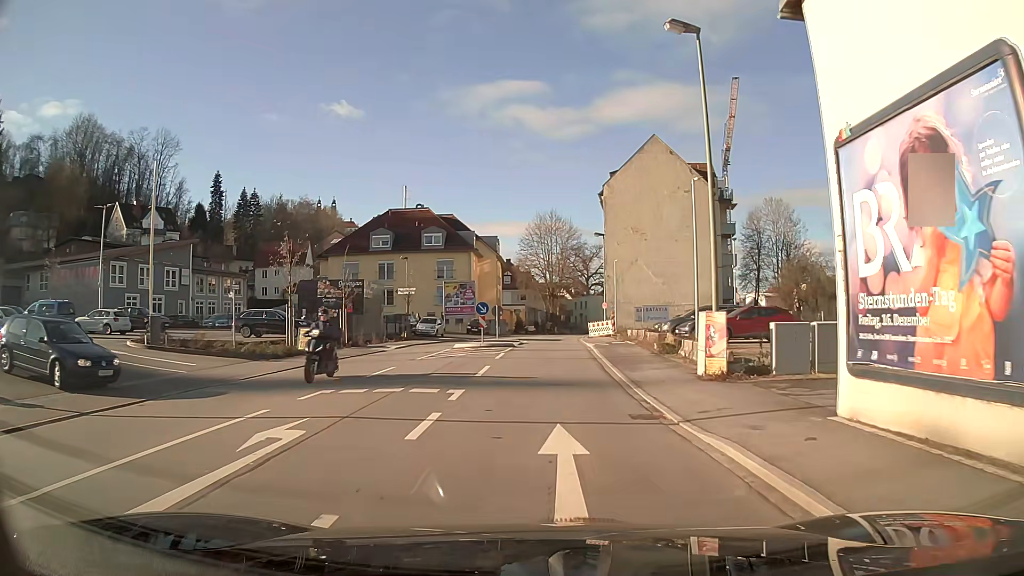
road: primary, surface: asphalt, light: Day
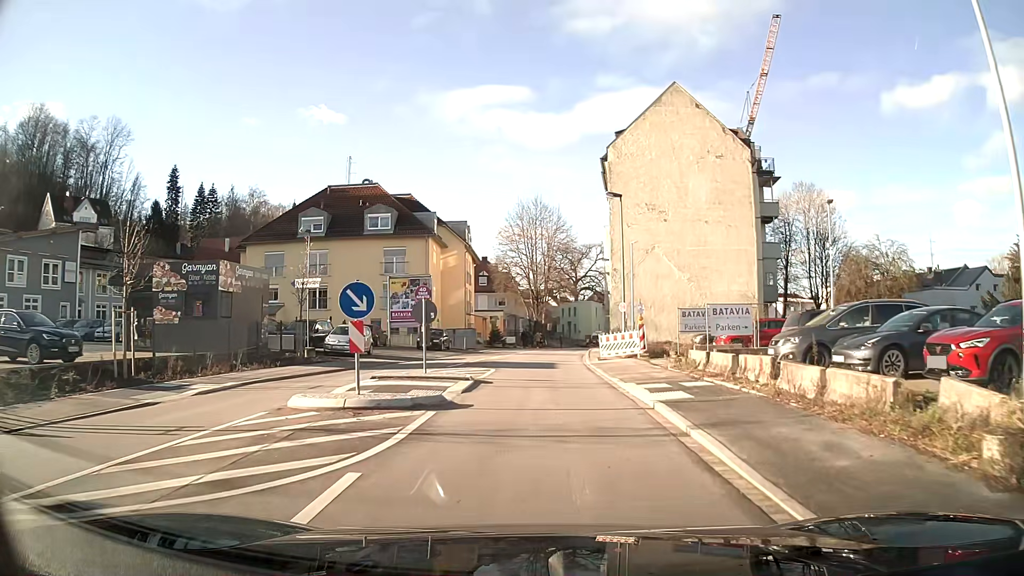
(+0.3, +18.7) m; +1°
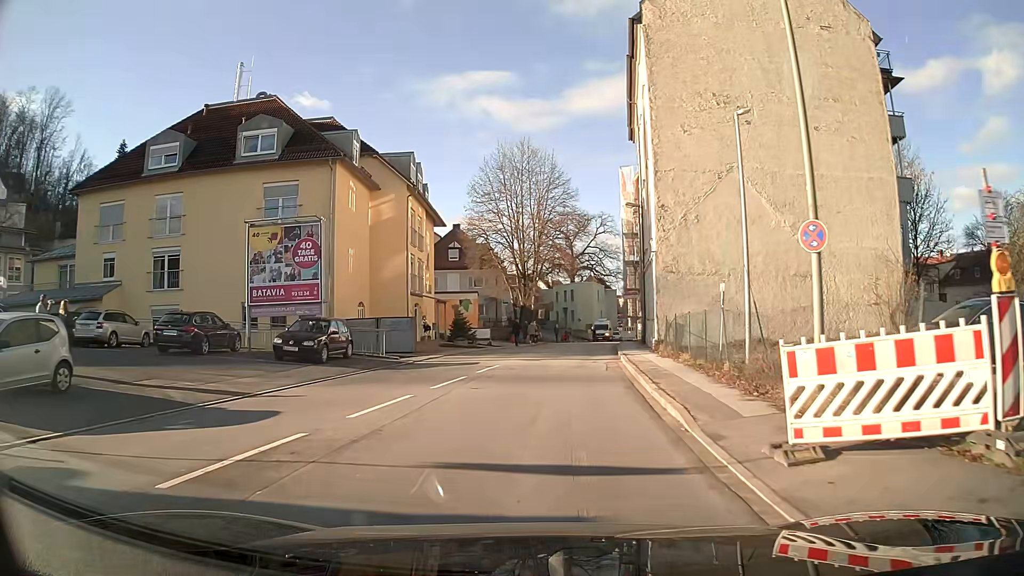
(+0.3, +23.2) m; +1°
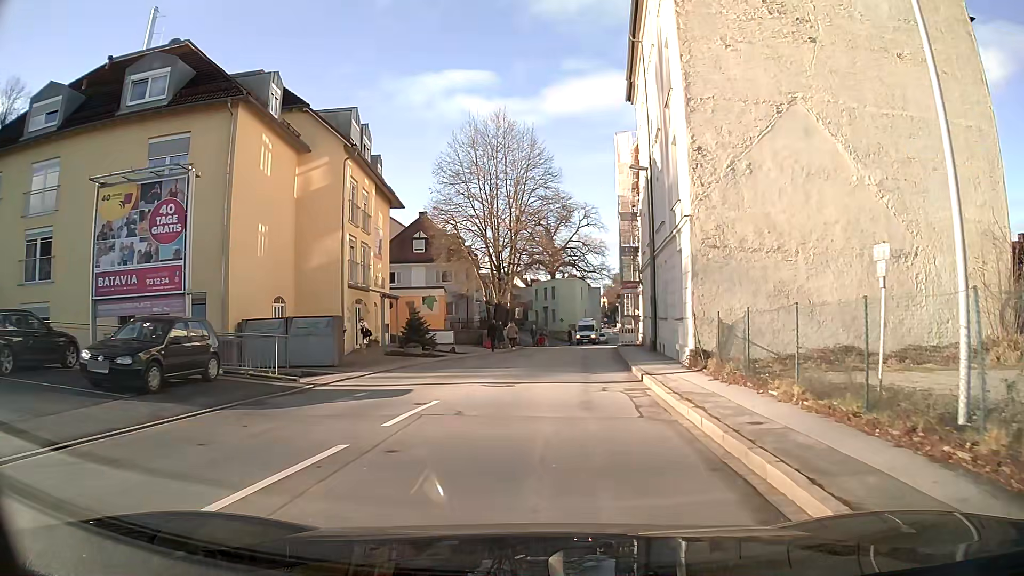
(+0.2, +9.4) m; +2°
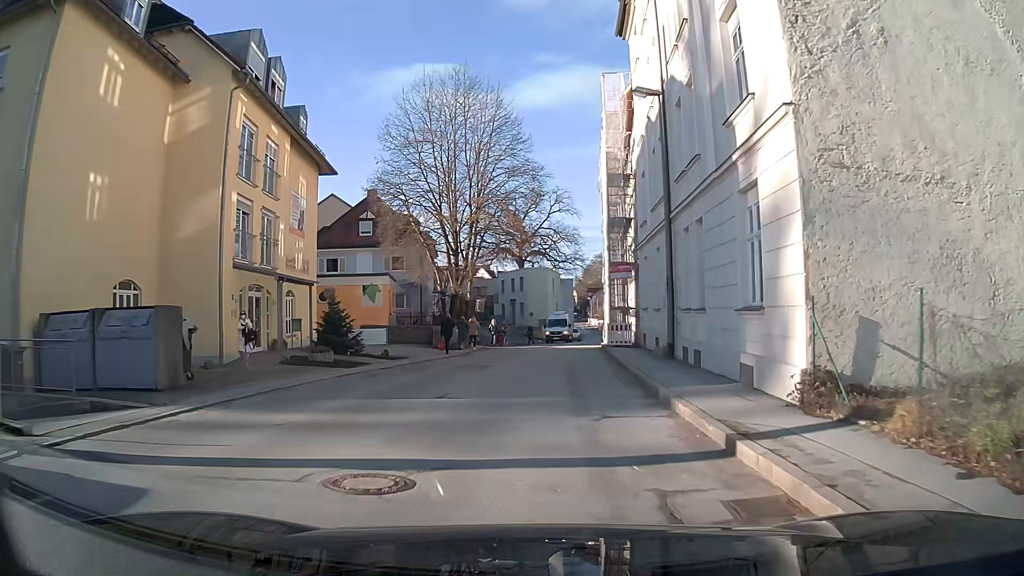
(+0.2, +9.4) m; +2°
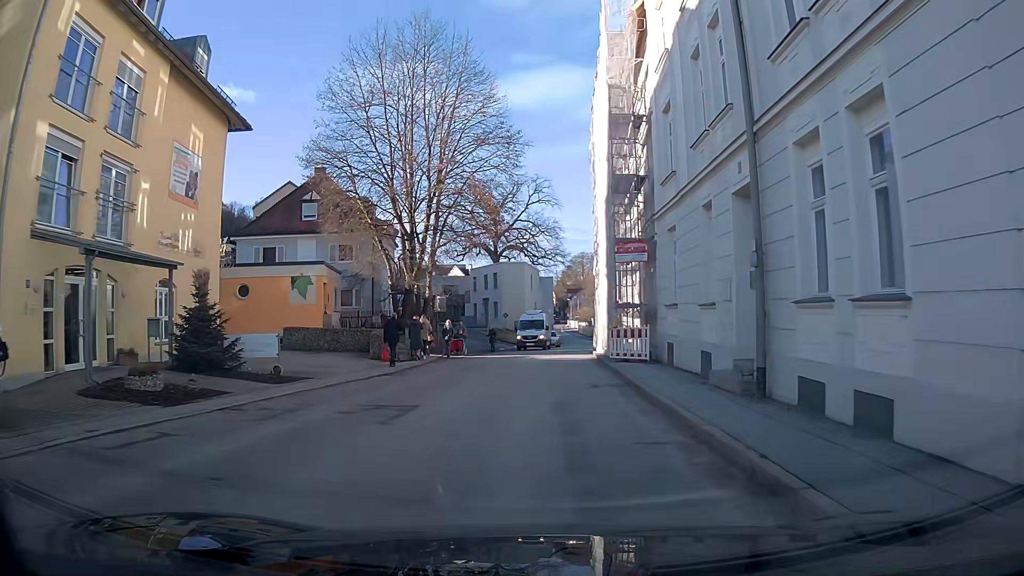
(+0.1, +9.4) m; 0°
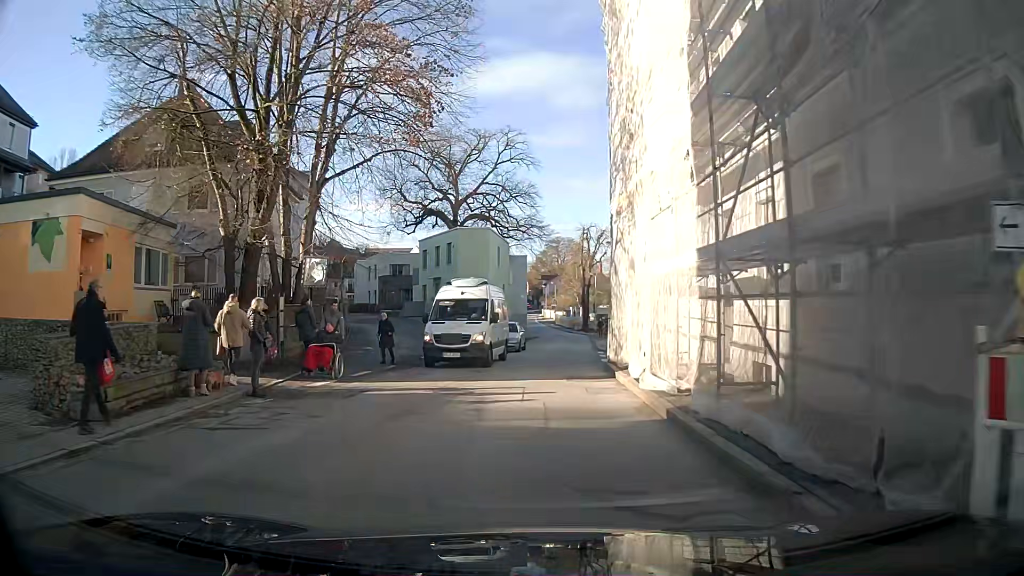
(+0.5, +18.5) m; +3°
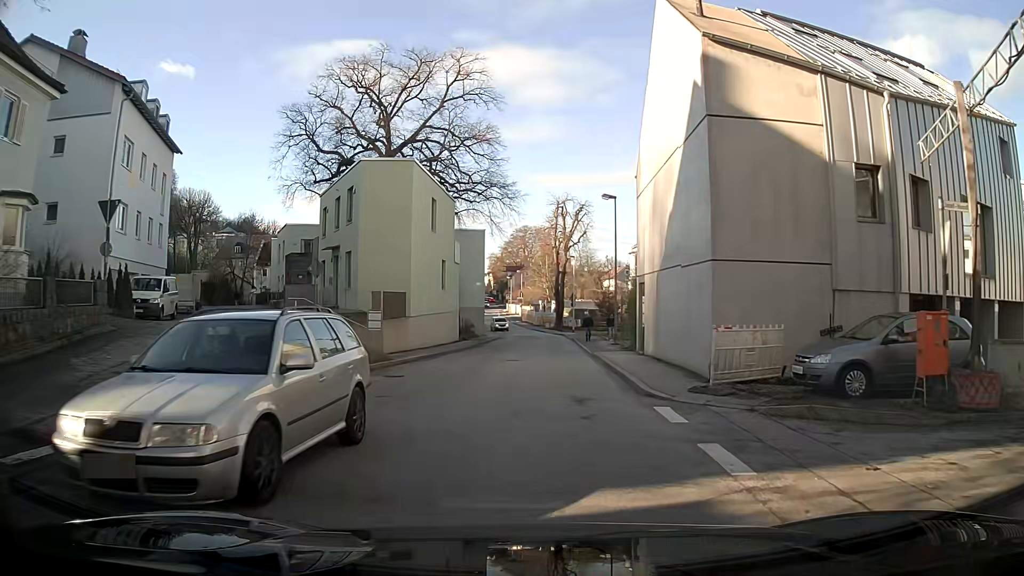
(+0.7, +20.5) m; +4°
